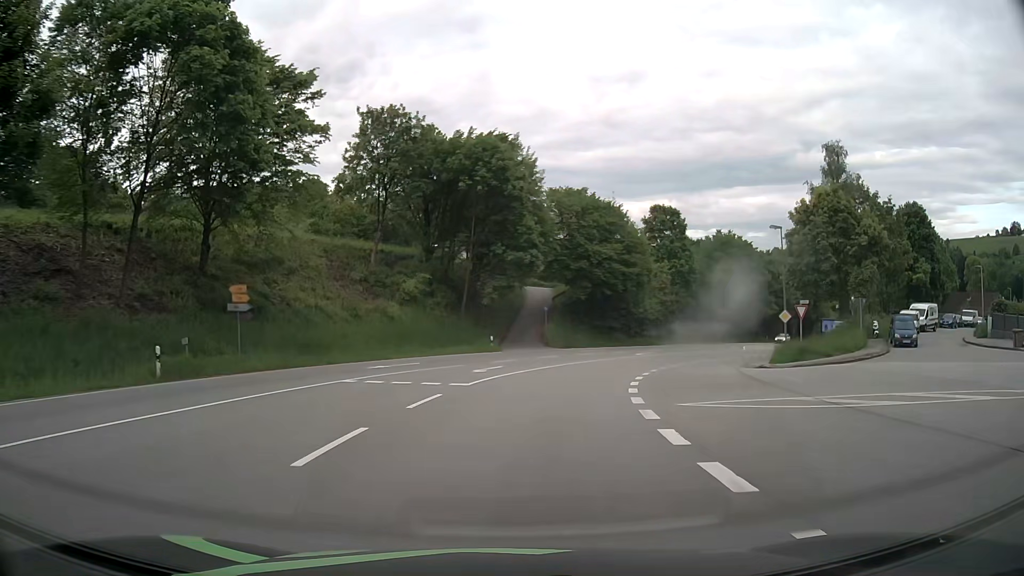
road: primary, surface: asphalt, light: Day
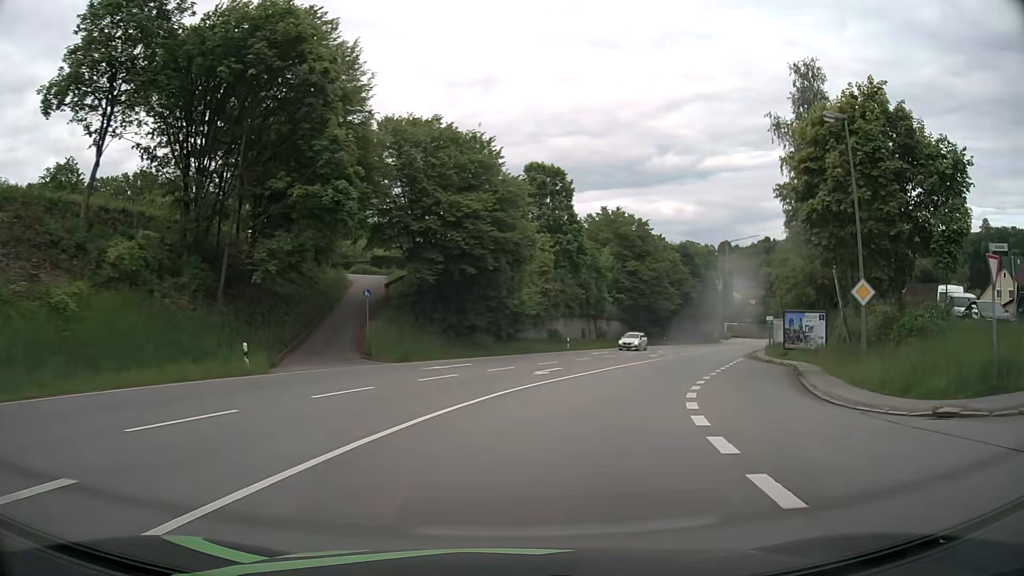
(+2.2, +23.2) m; +12°
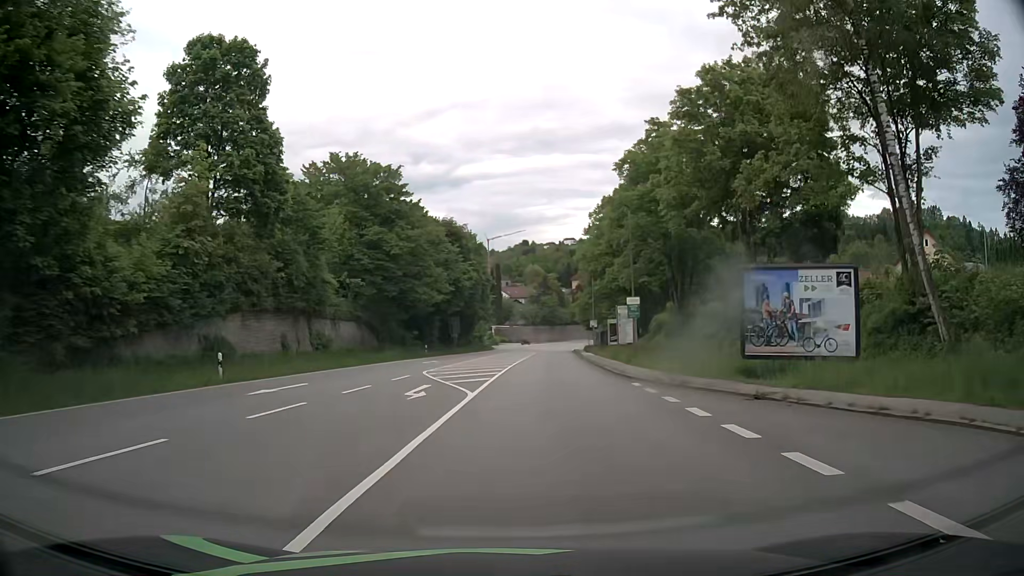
(+5.9, +30.0) m; +21°
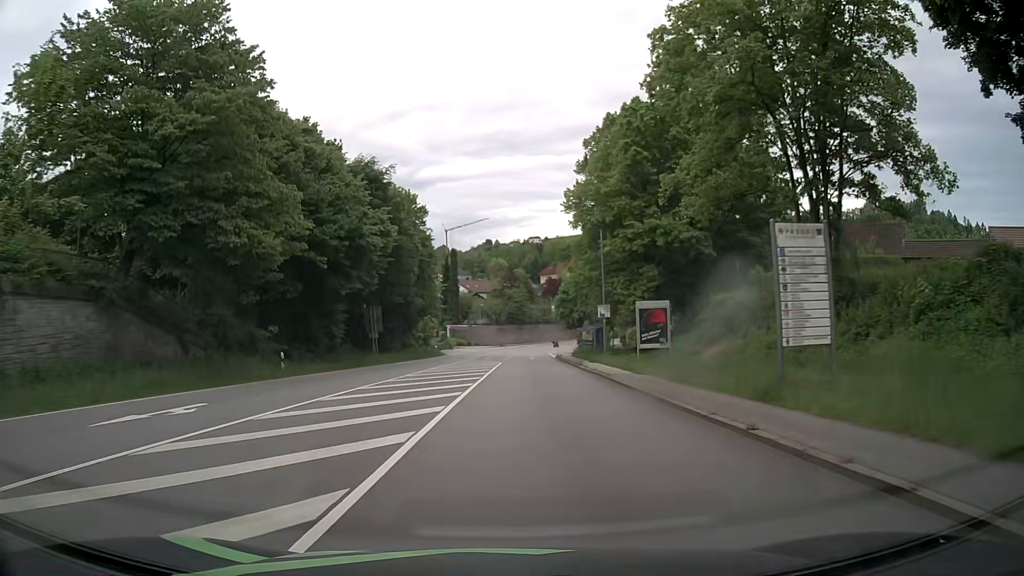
(+1.4, +31.2) m; +3°
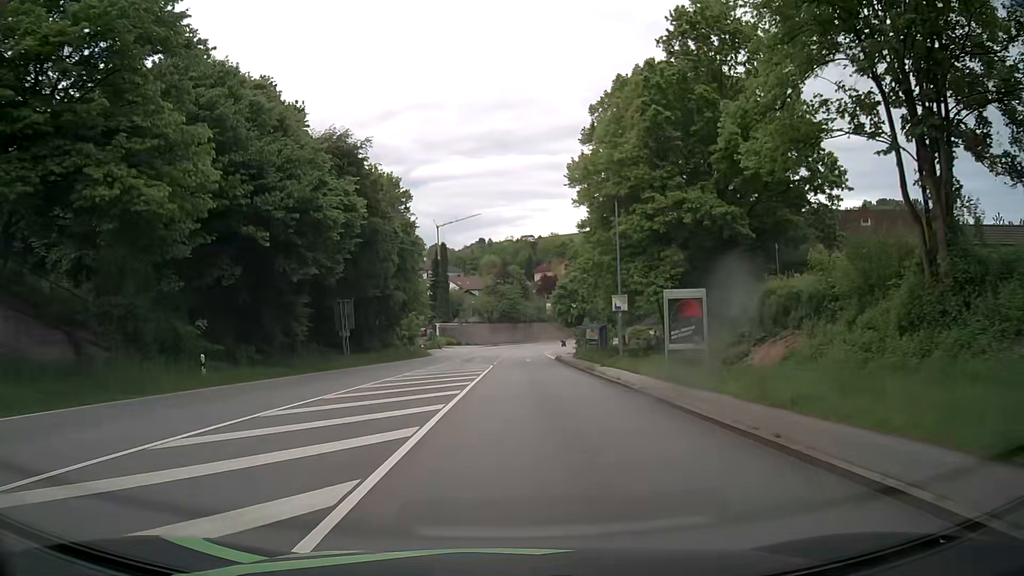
(0.0, +7.9) m; 0°
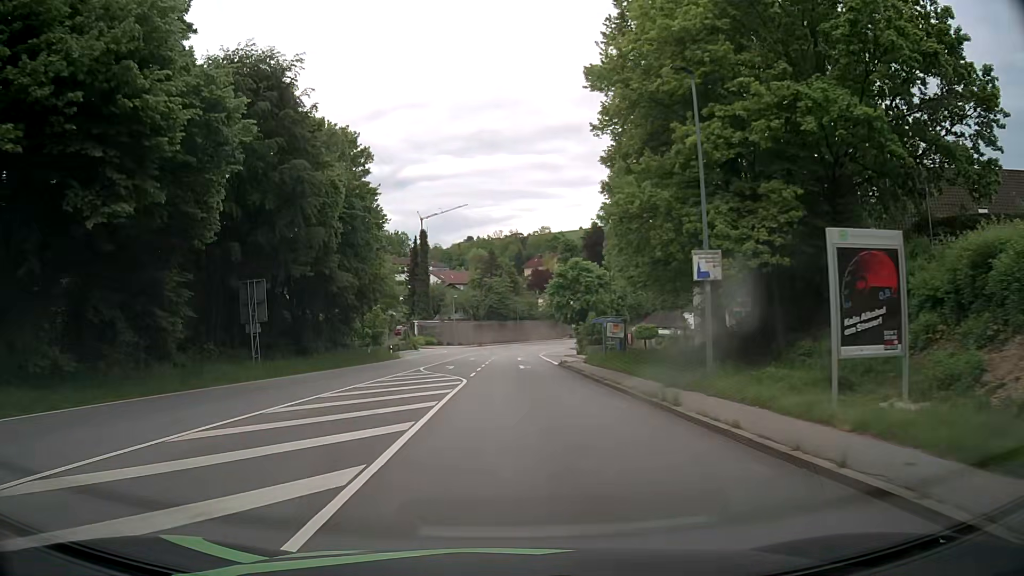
(+0.2, +15.8) m; +1°
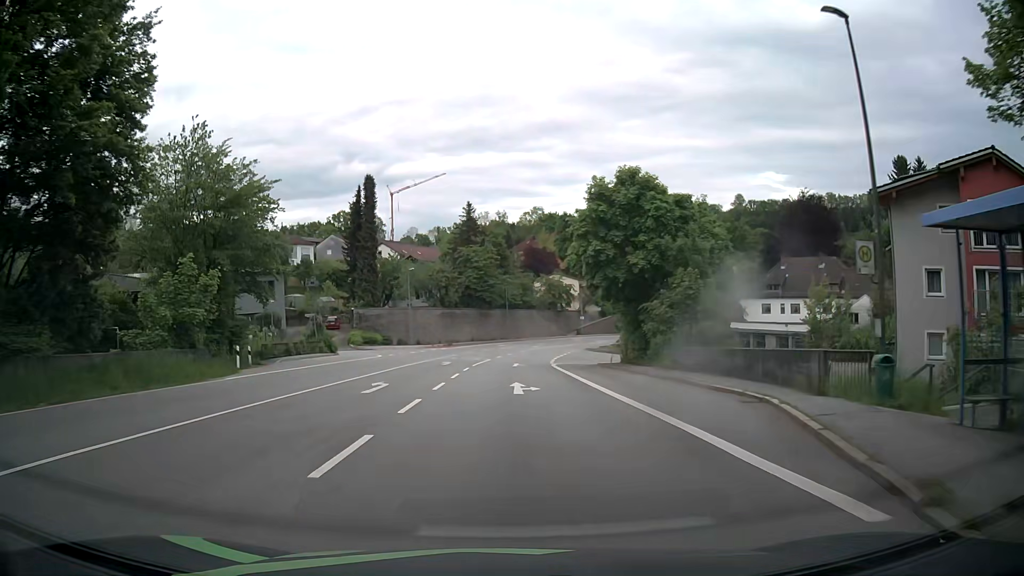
(+0.4, +39.3) m; +1°
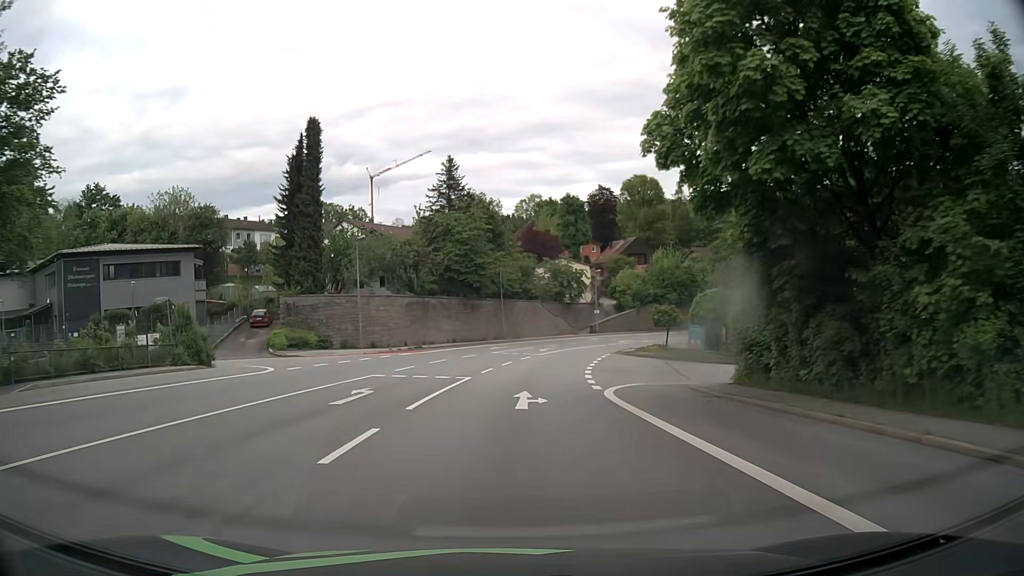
(+0.3, +23.3) m; +1°
(0, +10) (0, +20) (+1, +30) (+3, +40) (+5, +50) (+7, +59) (+11, +68) (+16, +77) (+22, +85) (+29, +92) m
